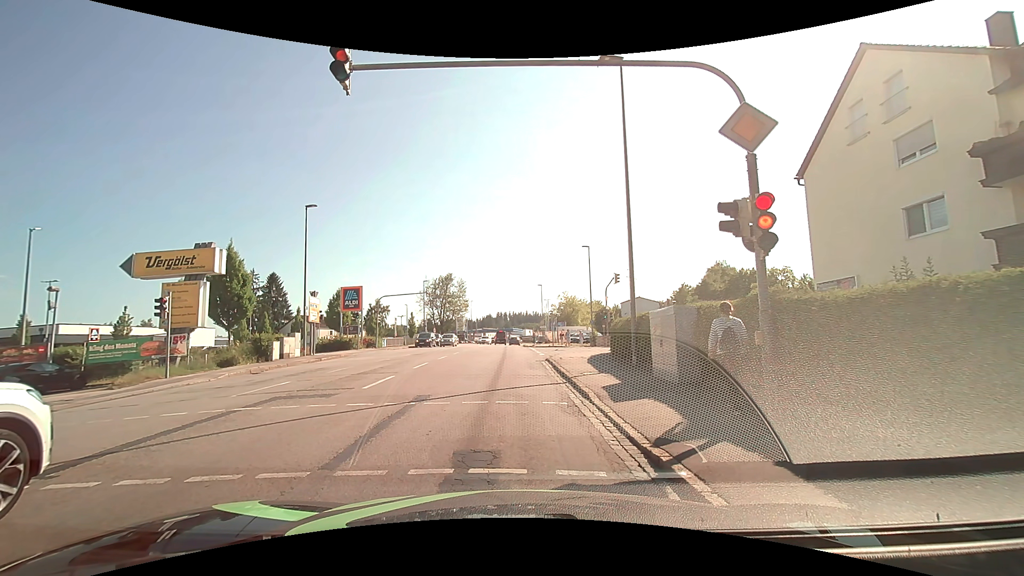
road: tertiary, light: Day
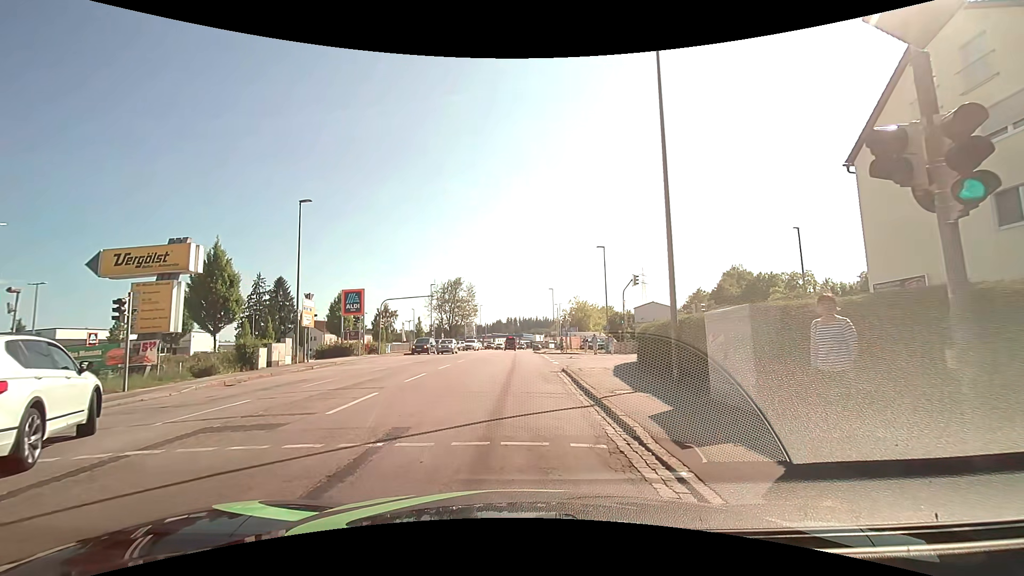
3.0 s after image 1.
(0.0, +3.2) m; 0°
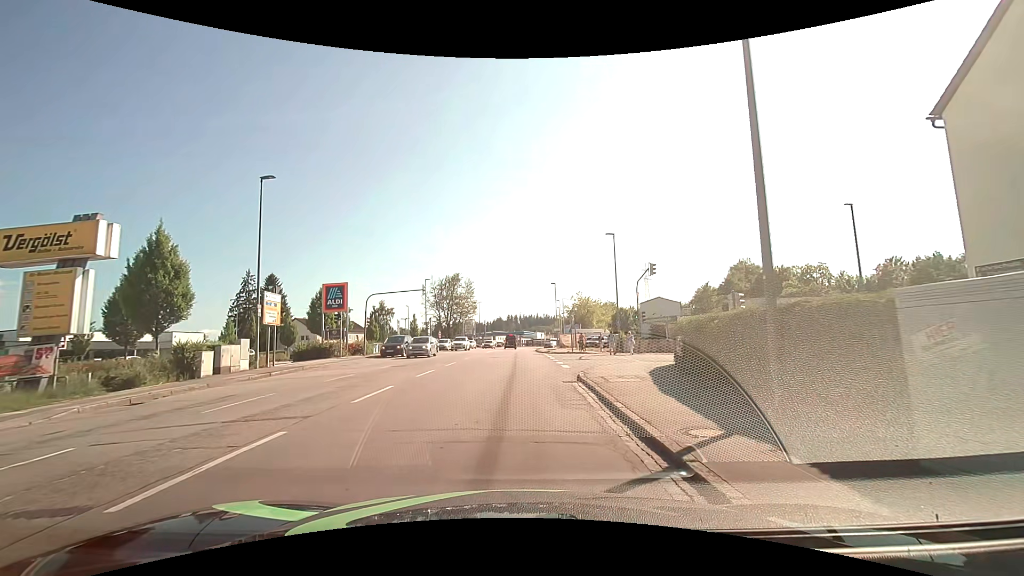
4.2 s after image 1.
(0.0, +5.1) m; -1°
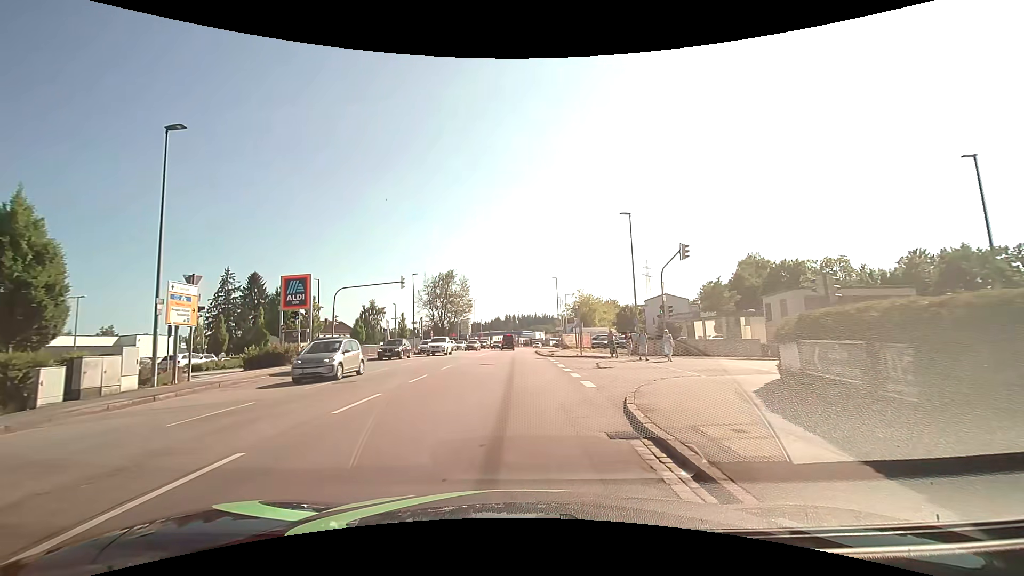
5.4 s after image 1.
(0.0, +7.4) m; -1°
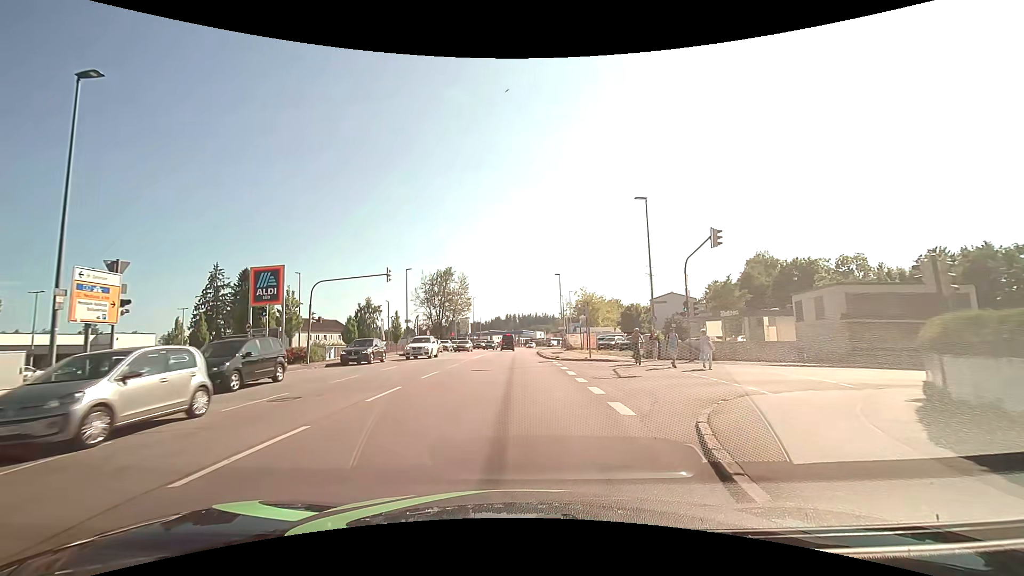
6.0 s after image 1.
(+0.1, +4.3) m; +2°
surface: asphalt
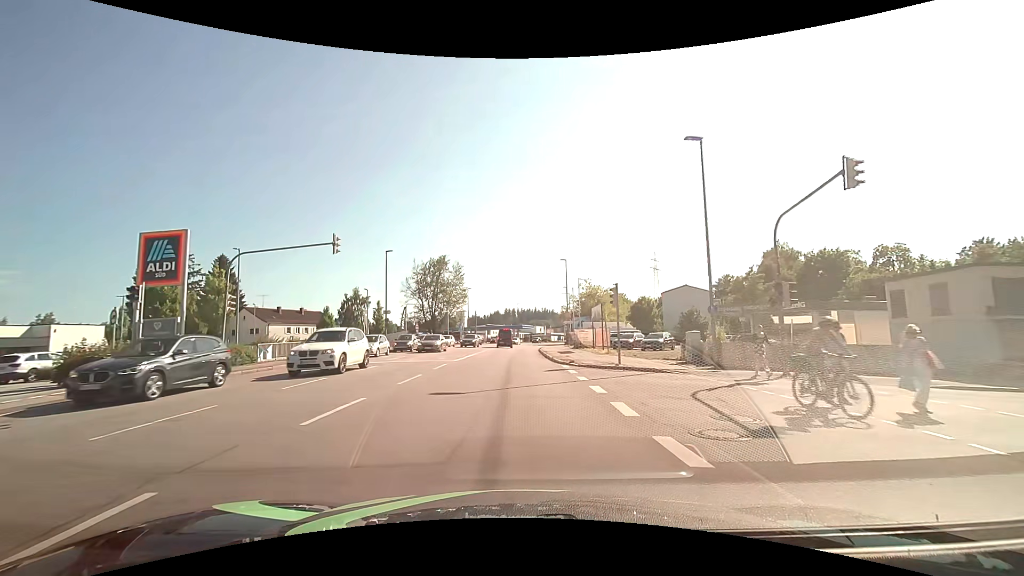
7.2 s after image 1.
(-0.1, +9.4) m; -1°
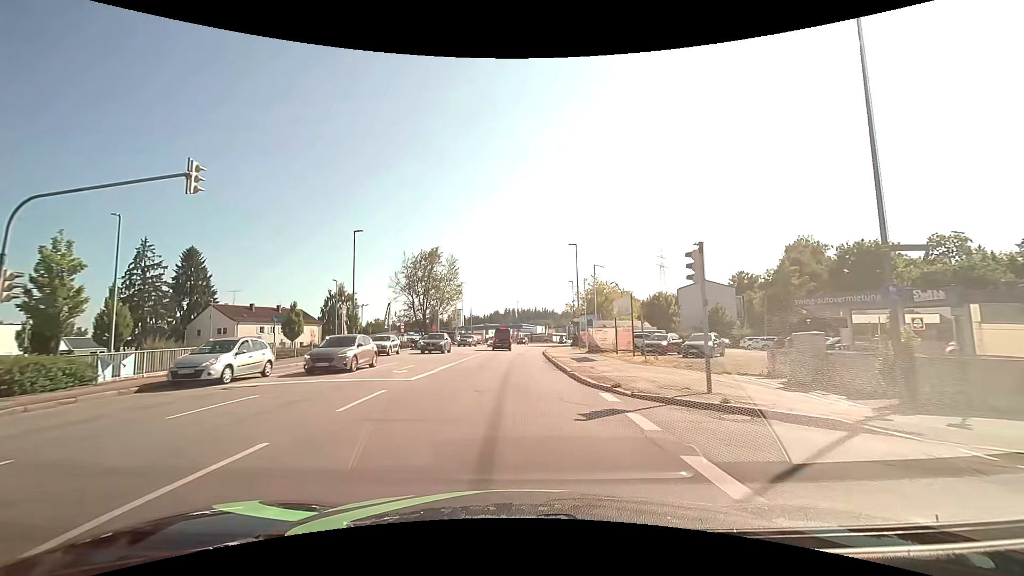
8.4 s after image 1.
(0.0, +10.3) m; +1°
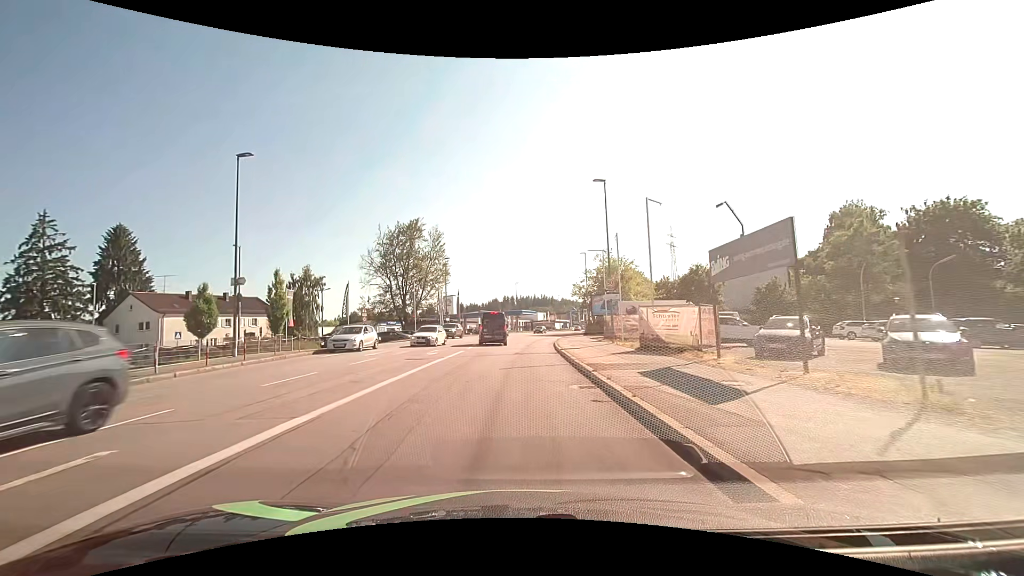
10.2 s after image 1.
(-0.1, +17.1) m; 0°
(0, +10) (0, +20) (+1, +30) (+1, +40) (+2, +50) (+3, +60) (+4, +70) (+6, +80) (+8, +89) (+11, +99) m
